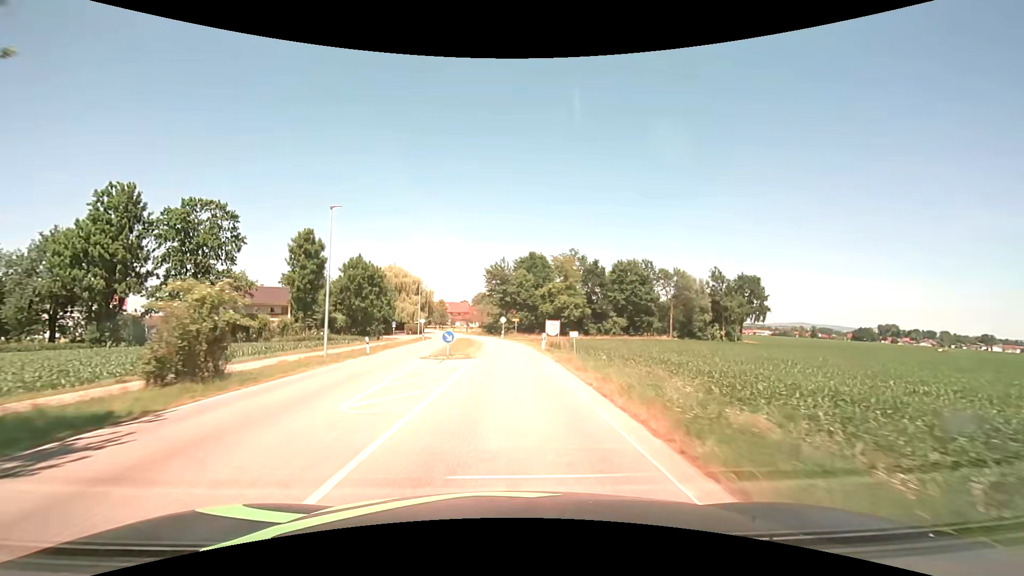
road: secondary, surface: asphalt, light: Day
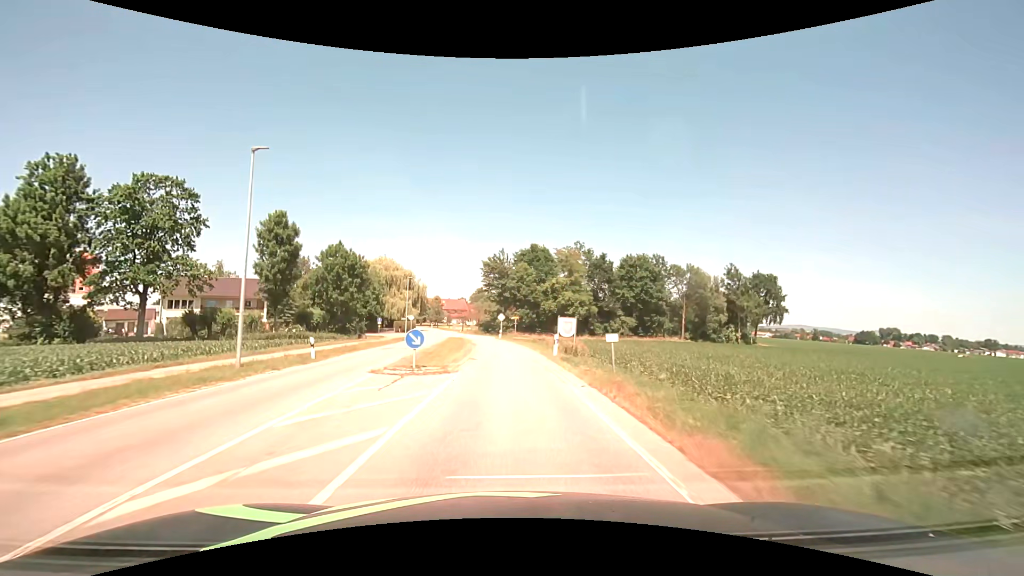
(0.0, +8.3) m; 0°
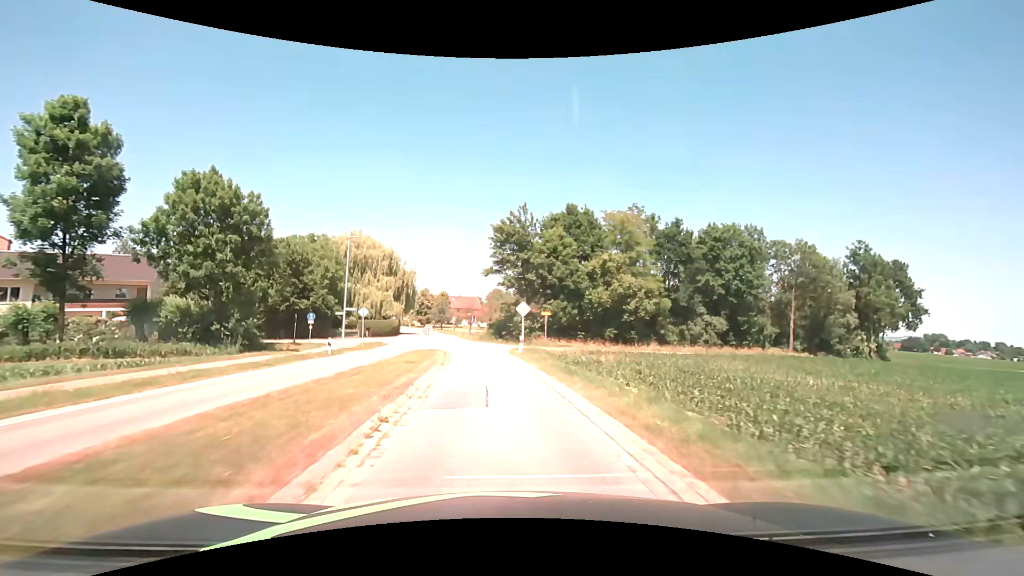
(-0.2, +31.2) m; -2°
(0, +10) (-1, +20) (-2, +30) (-3, +40) (-5, +50) (-7, +59) (-9, +69) (-11, +79) (-13, +89) (-16, +98) m
